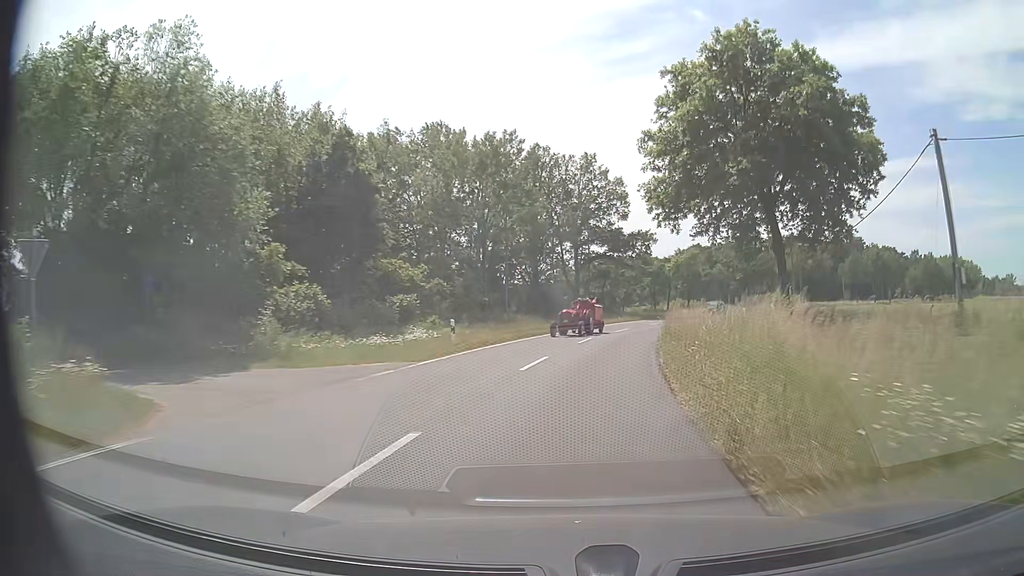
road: secondary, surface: asphalt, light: Day
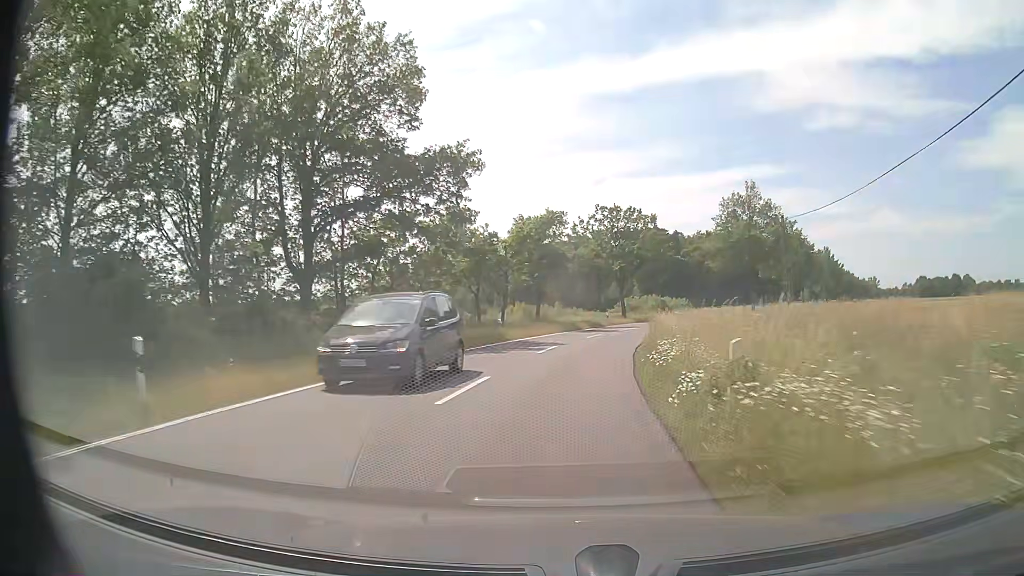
(+5.6, +40.0) m; +14°
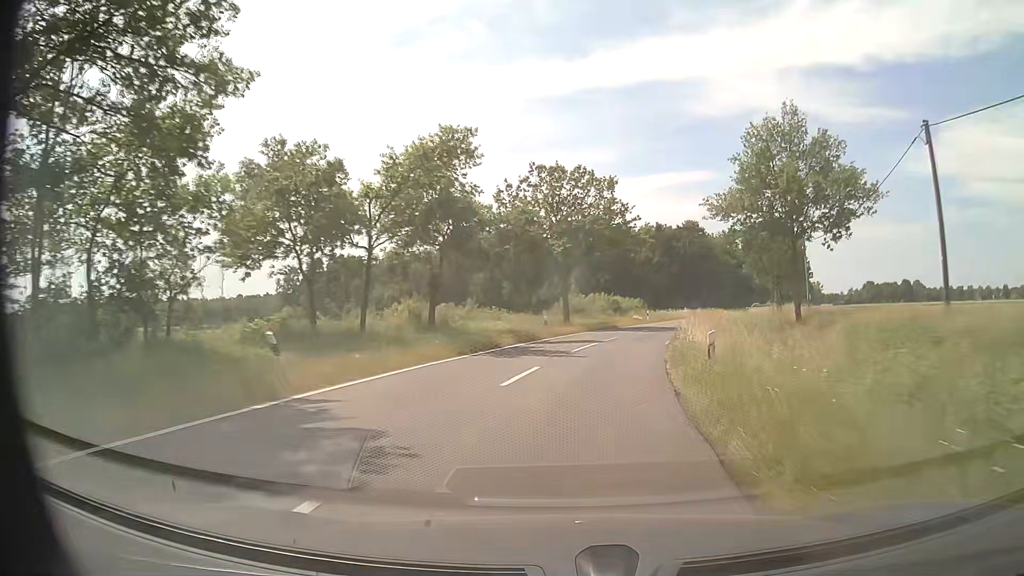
(+1.1, +21.0) m; +6°
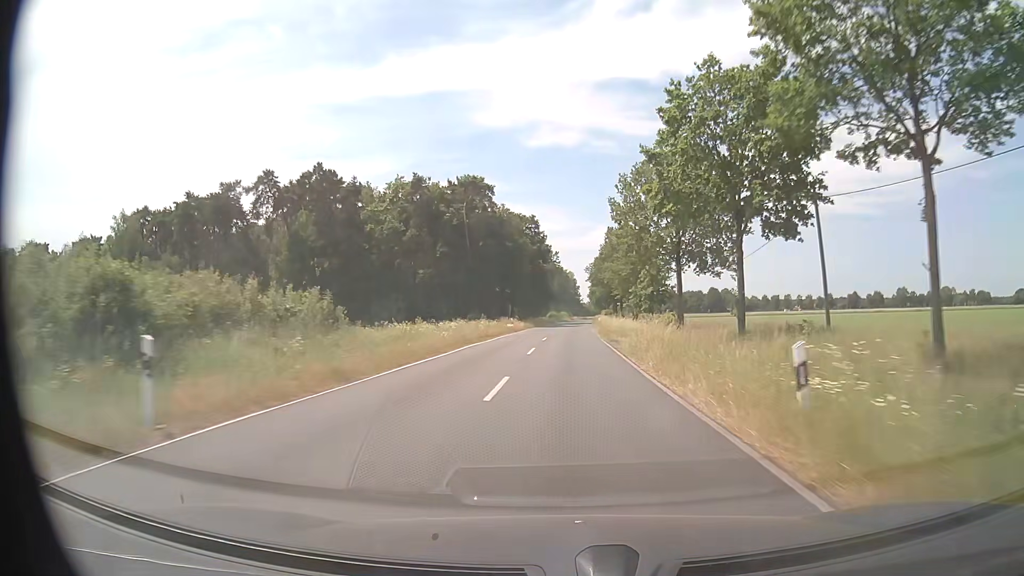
(+10.1, +54.1) m; +19°
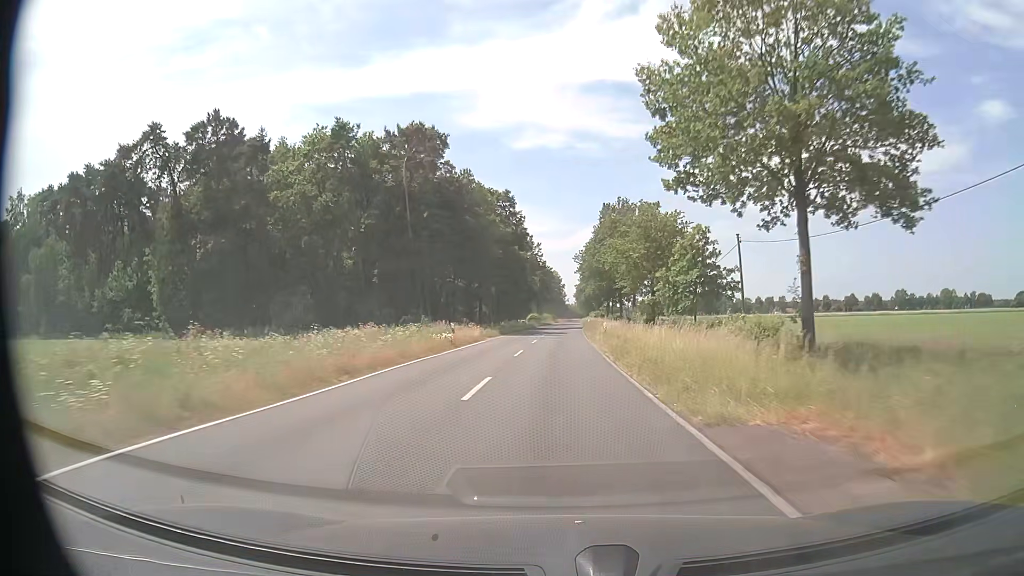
(+0.4, +24.1) m; +2°
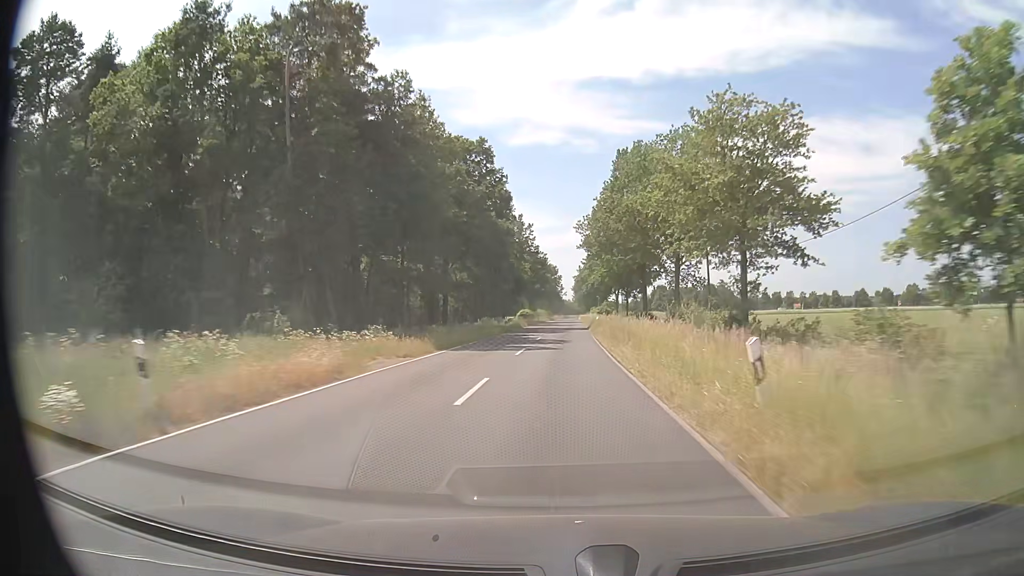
(-0.1, +25.0) m; 0°
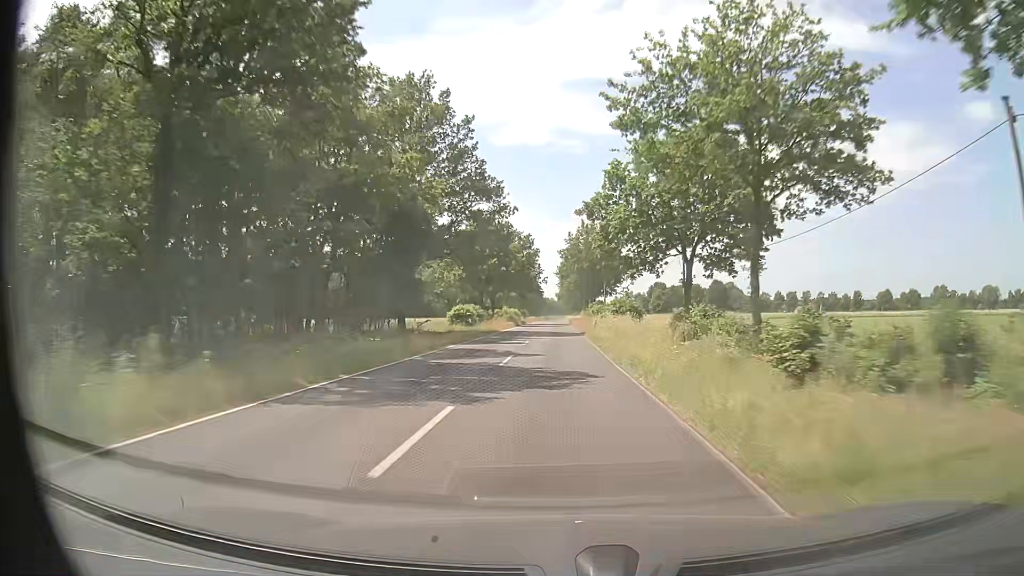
(+1.1, +64.9) m; +1°
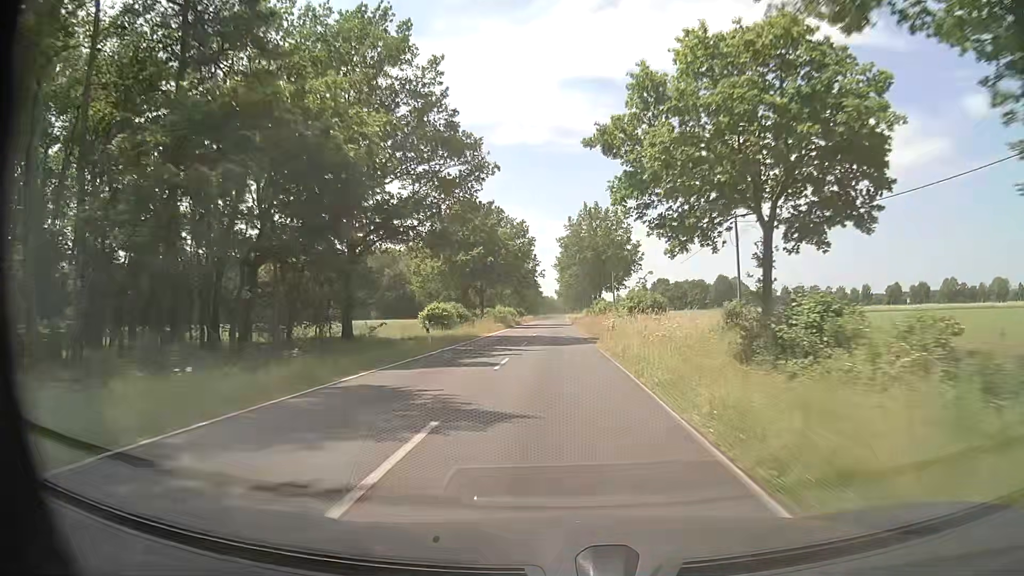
(+0.1, +13.3) m; 0°
(0, +10) (0, +20) (0, +30) (0, +40) (0, +50) (0, +60) (0, +70) (0, +80) (0, +90) (0, +100) m
